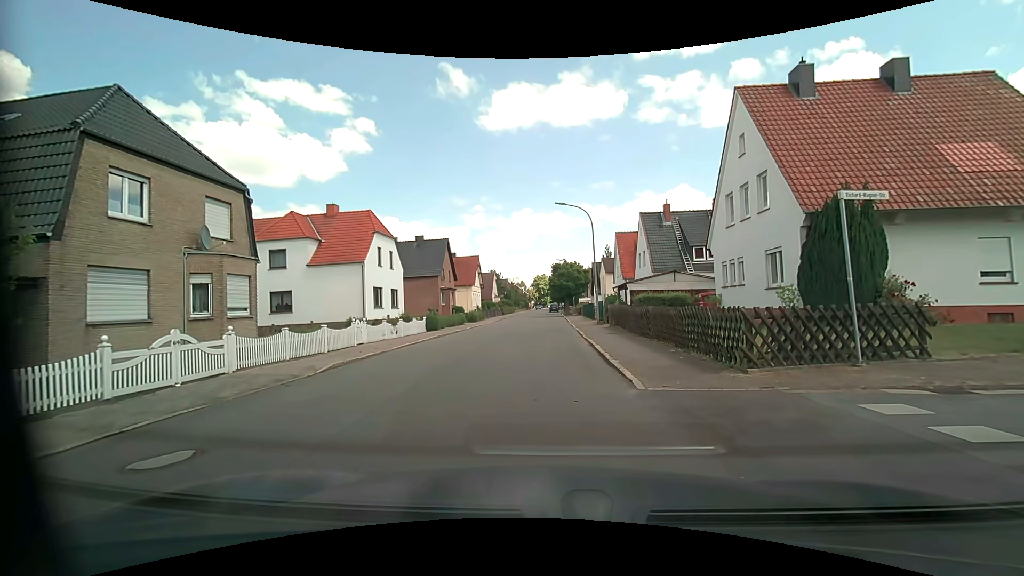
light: Day
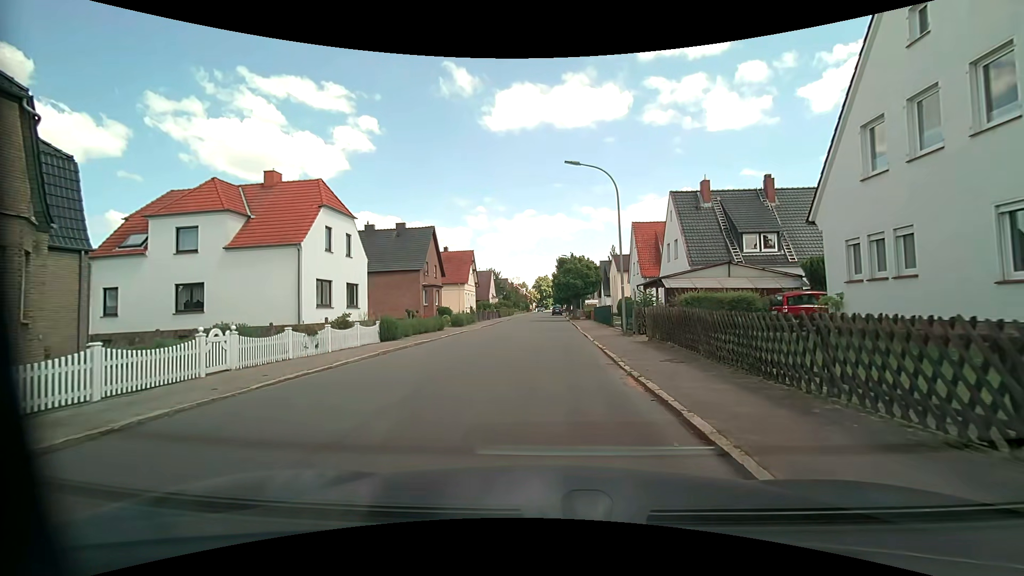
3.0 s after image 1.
(-0.1, +9.8) m; 0°
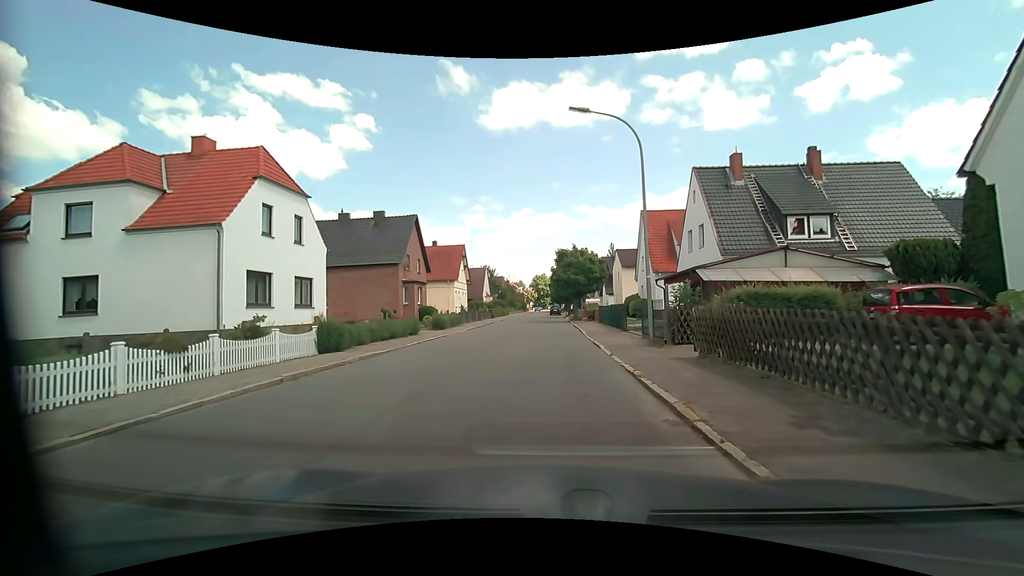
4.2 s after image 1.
(0.0, +6.1) m; 0°
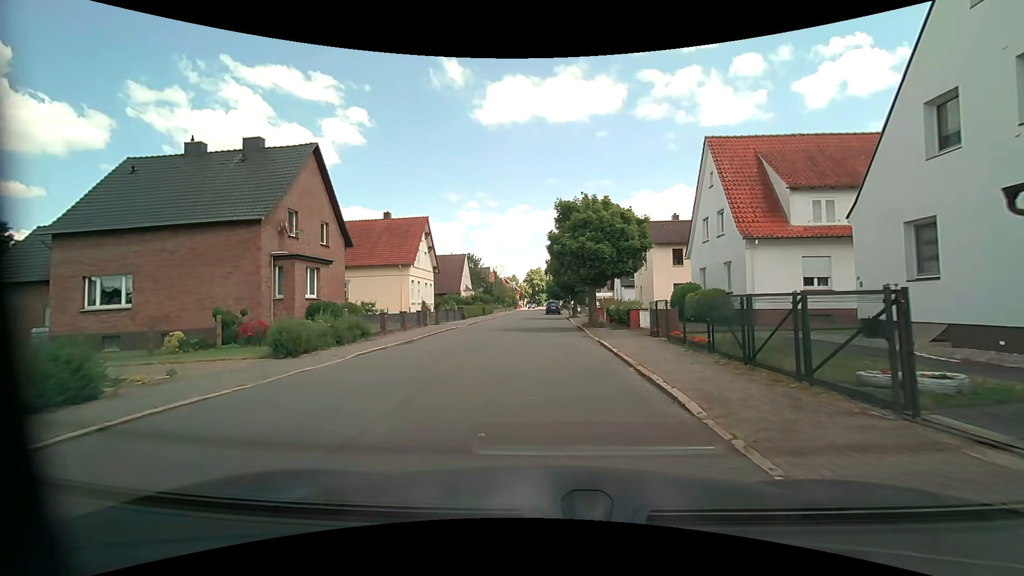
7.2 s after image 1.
(+0.1, +19.5) m; +1°
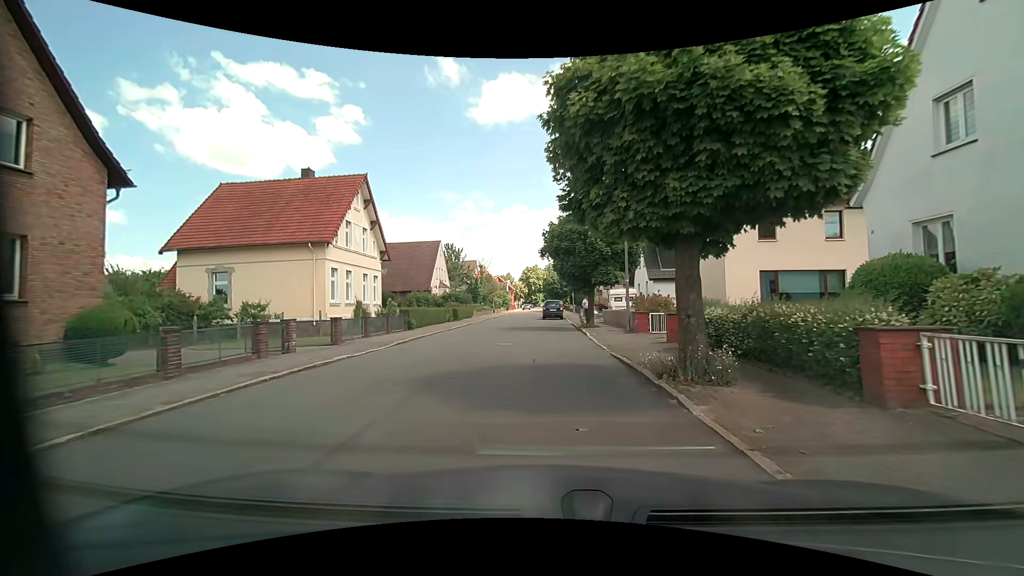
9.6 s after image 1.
(-0.1, +16.5) m; 0°
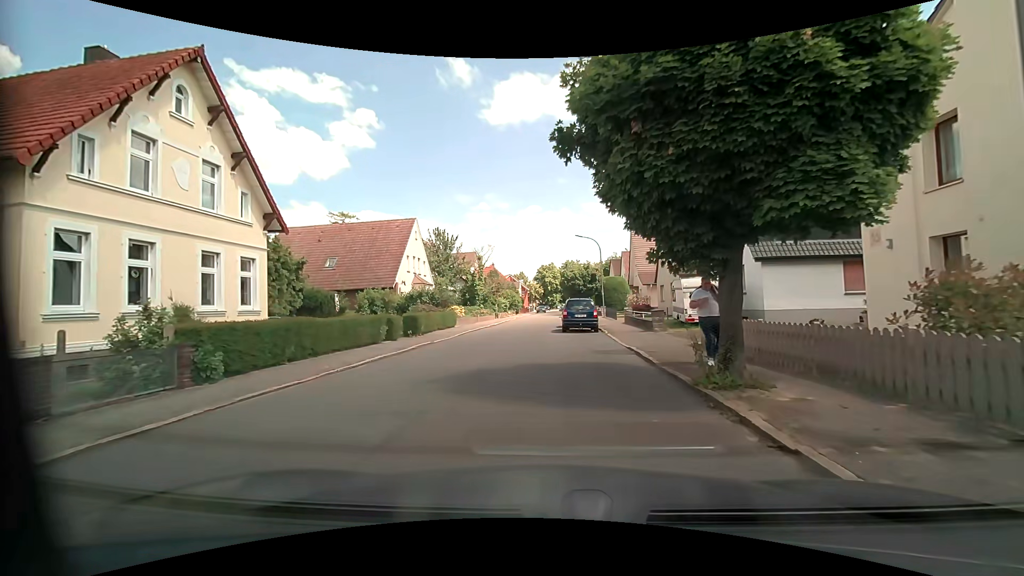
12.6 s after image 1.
(-0.2, +17.4) m; -2°
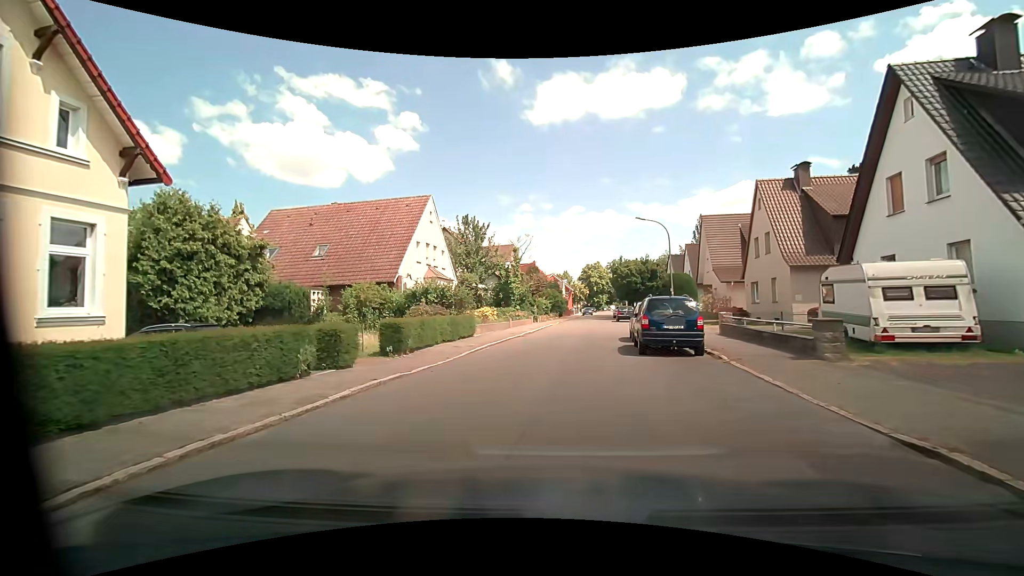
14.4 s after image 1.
(-0.4, +9.7) m; -4°
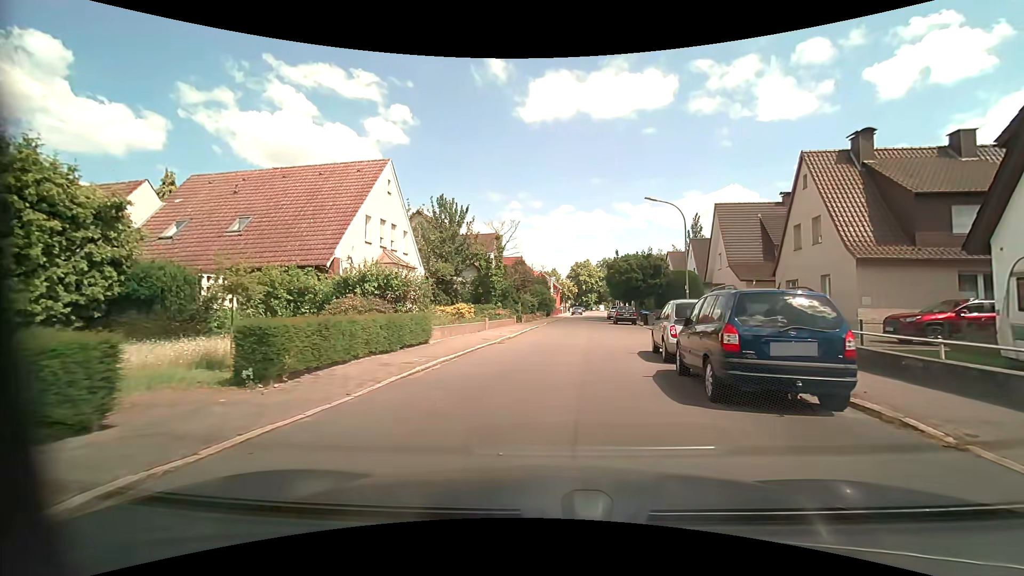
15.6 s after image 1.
(-0.2, +7.0) m; 0°
(0, +10) (+1, +20) (+2, +30) (+3, +40) (+4, +50) (+6, +60) (+7, +70) (+9, +79) (+10, +89) (+11, +99) m
